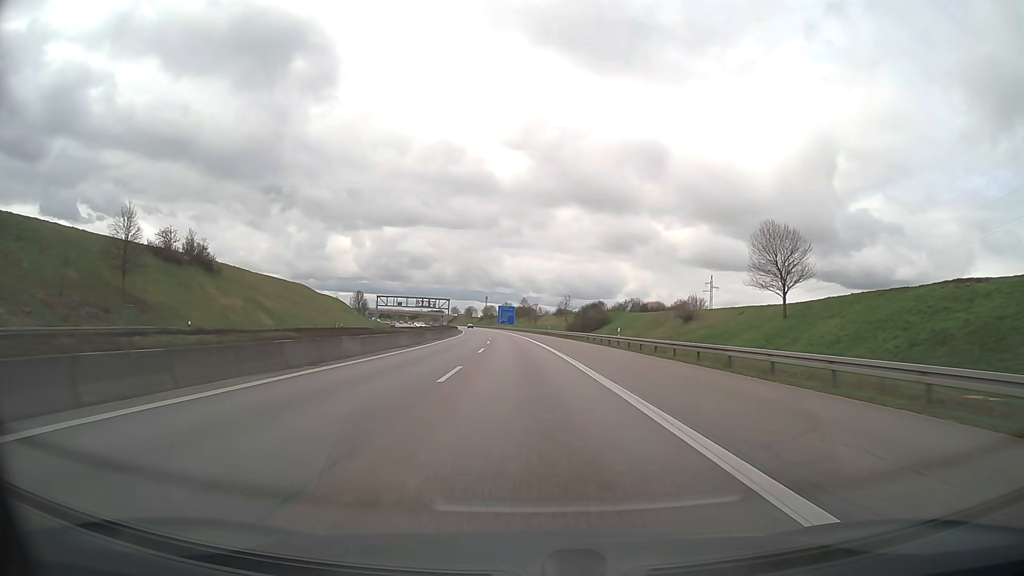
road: motorway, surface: asphalt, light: Day
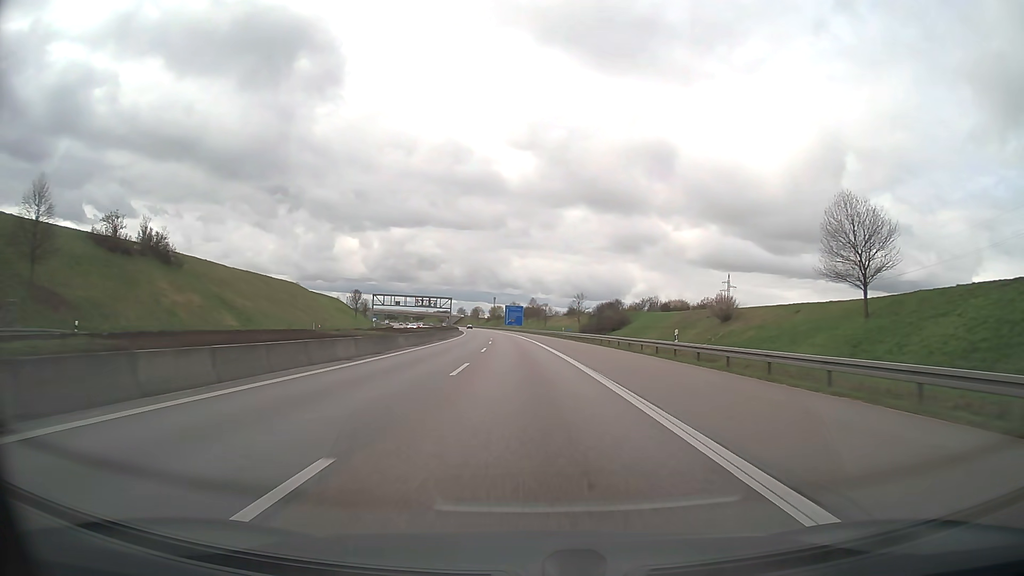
(-0.1, +15.7) m; -1°
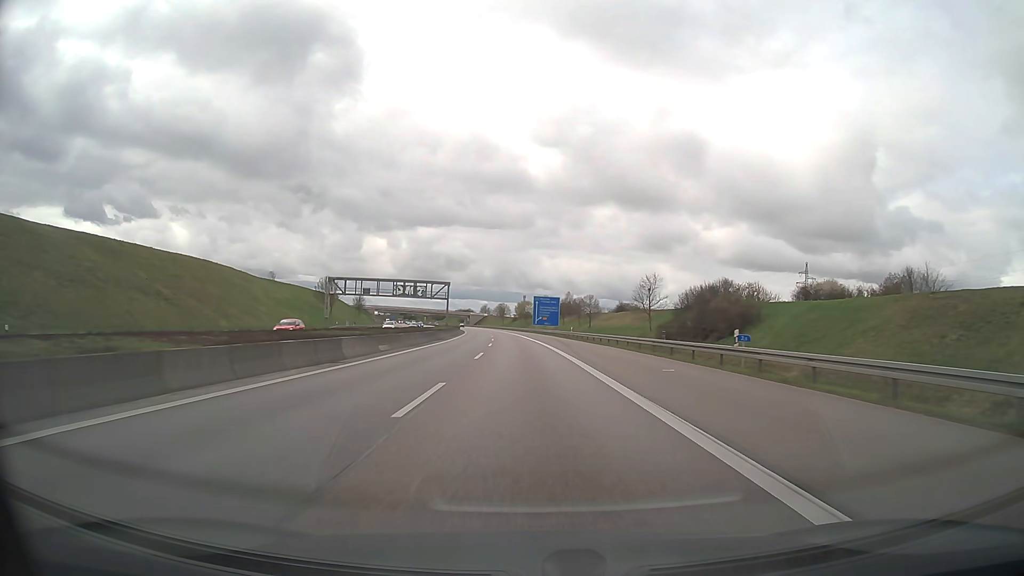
(-1.4, +63.1) m; -3°
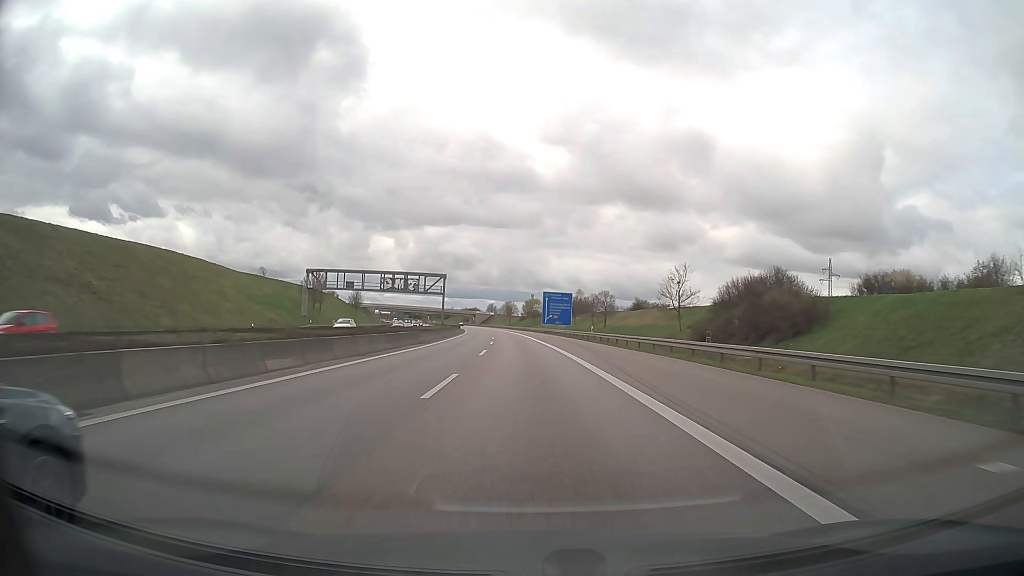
(-0.1, +15.8) m; -1°
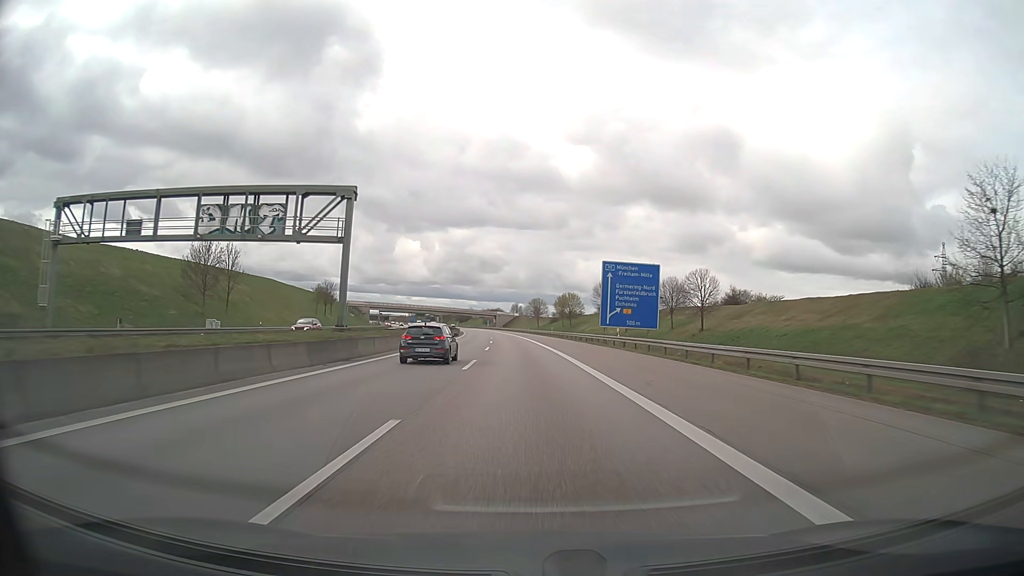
(-1.2, +63.2) m; -2°
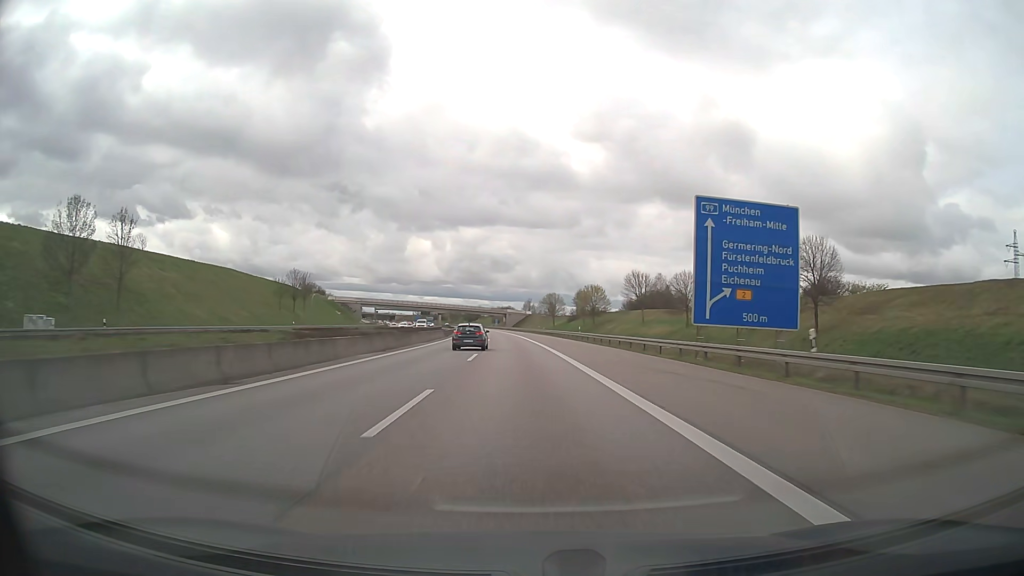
(-0.3, +31.6) m; -1°
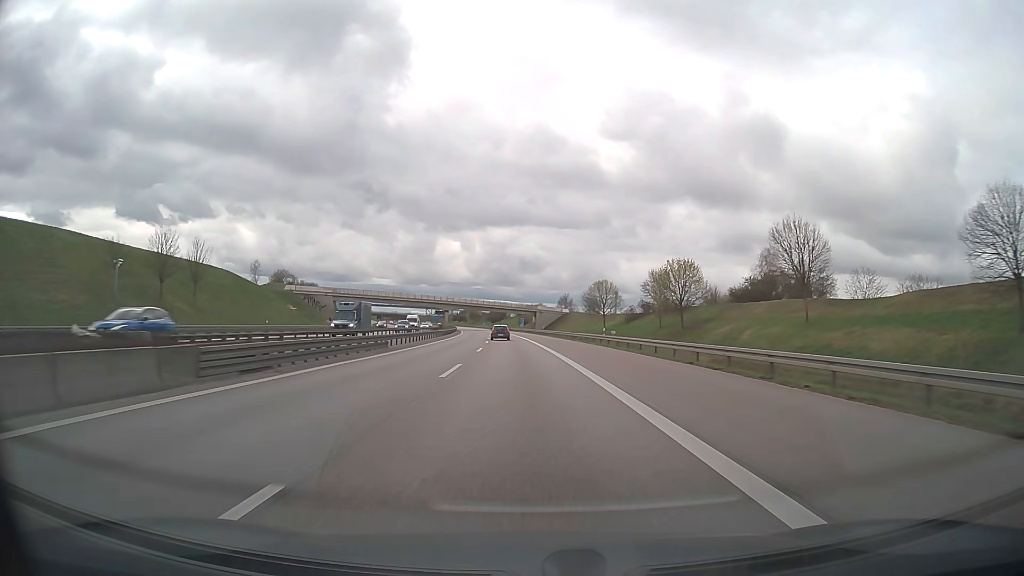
(-1.5, +63.2) m; -3°
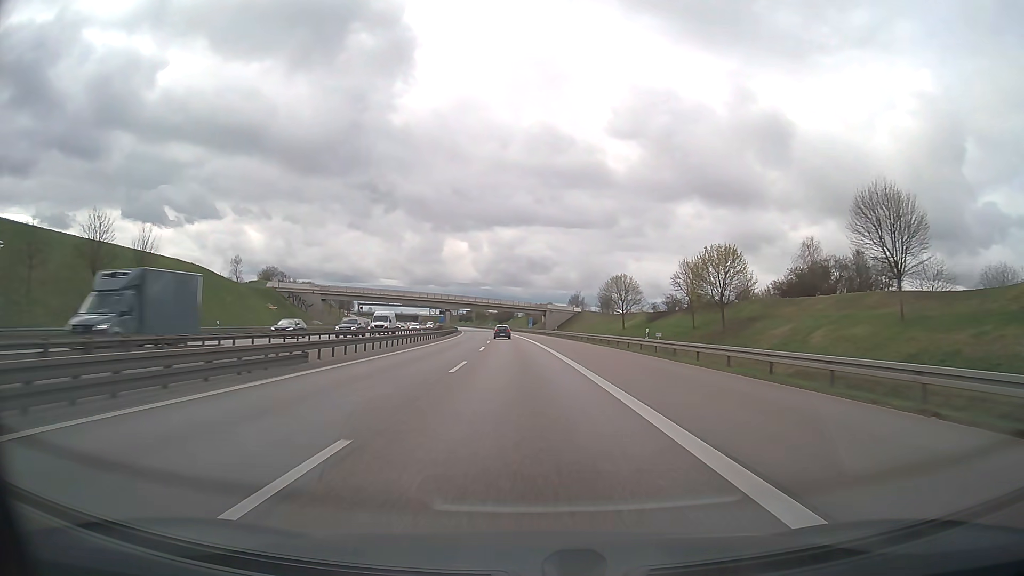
(-0.1, +15.8) m; -1°
(0, +10) (0, +20) (0, +30) (-1, +40) (-1, +50) (-1, +60) (-2, +70) (-3, +80) (-3, +90) (-4, +100) m
